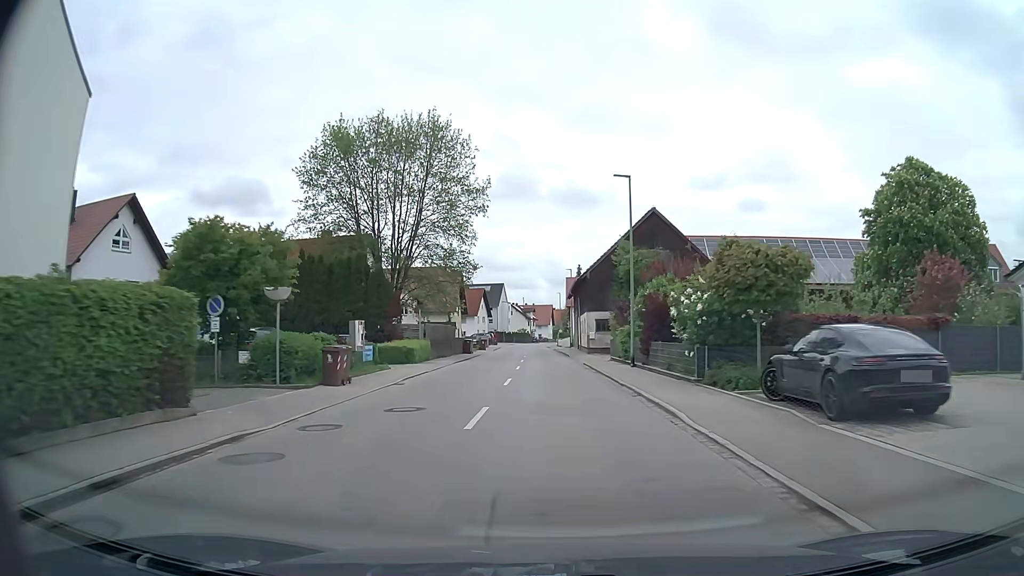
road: tertiary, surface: asphalt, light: Day
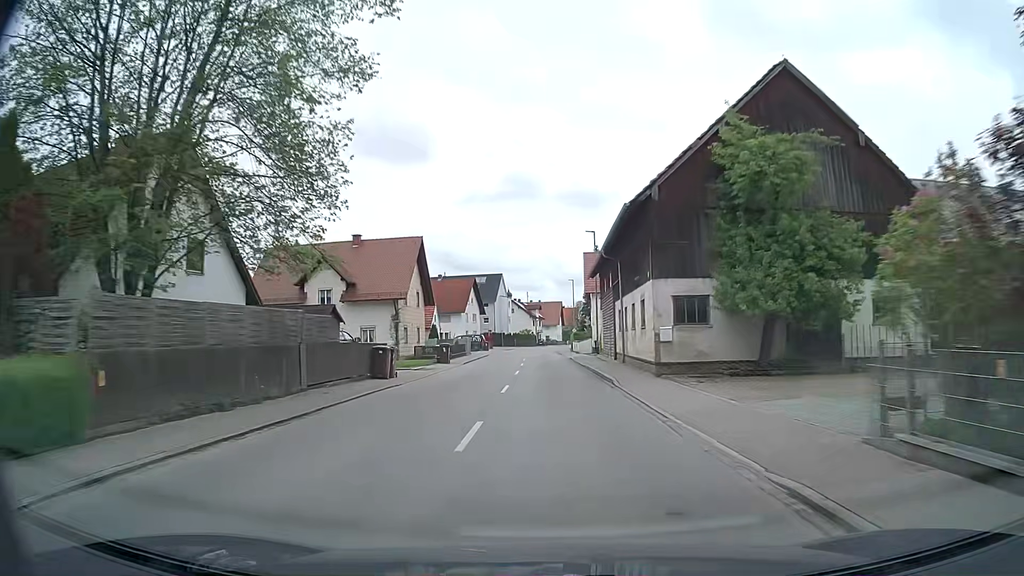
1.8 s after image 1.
(-0.1, +28.5) m; -1°
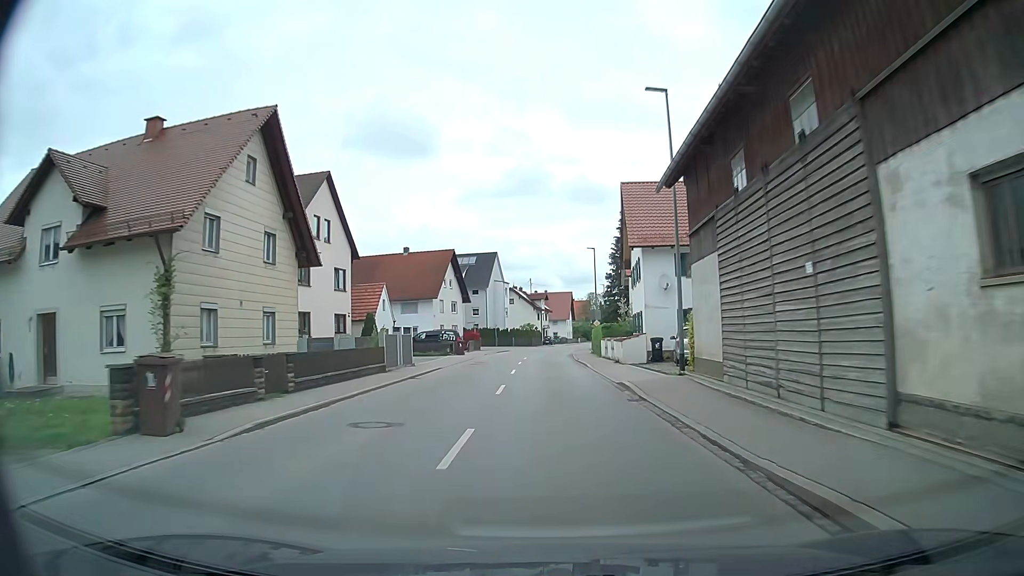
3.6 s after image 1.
(-0.2, +28.3) m; 0°
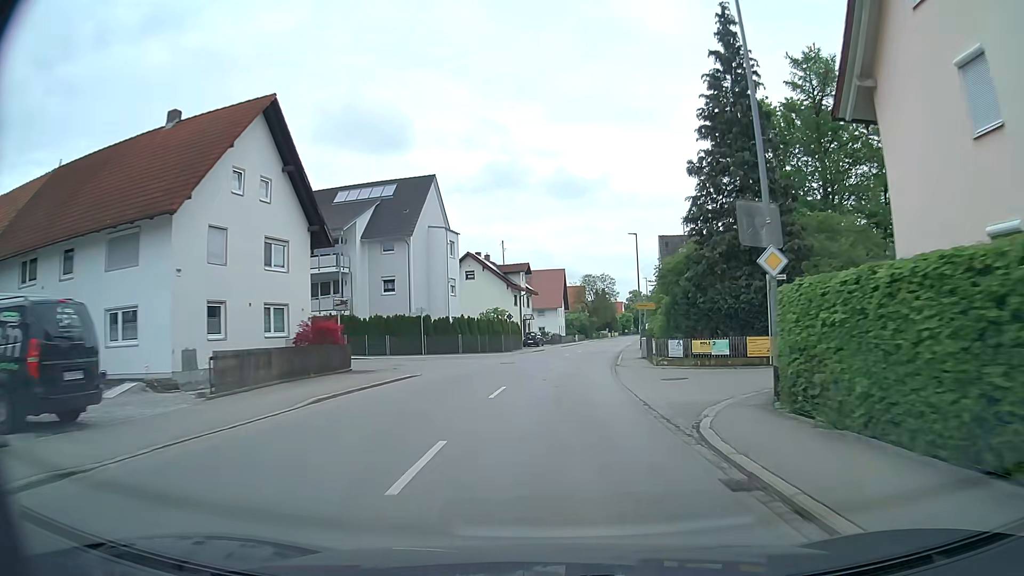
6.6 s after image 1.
(-0.3, +46.1) m; +2°
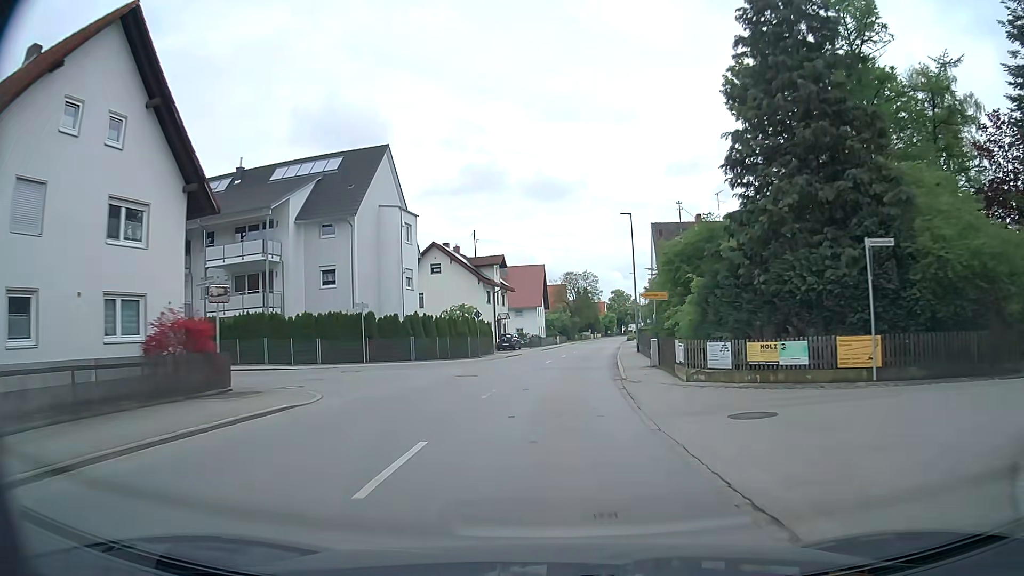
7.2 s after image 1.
(+0.1, +9.1) m; +1°
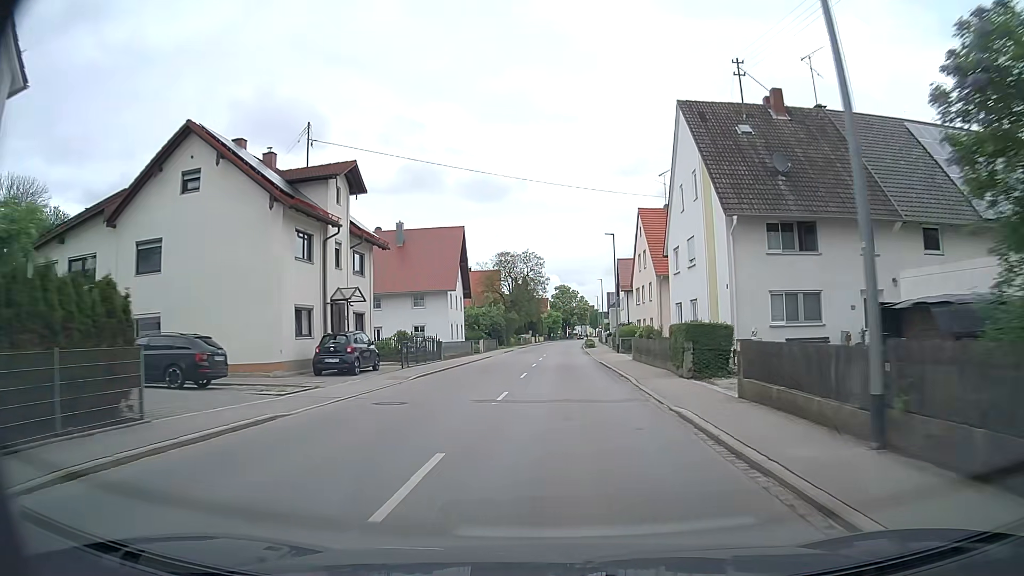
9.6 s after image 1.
(+1.5, +36.4) m; +5°
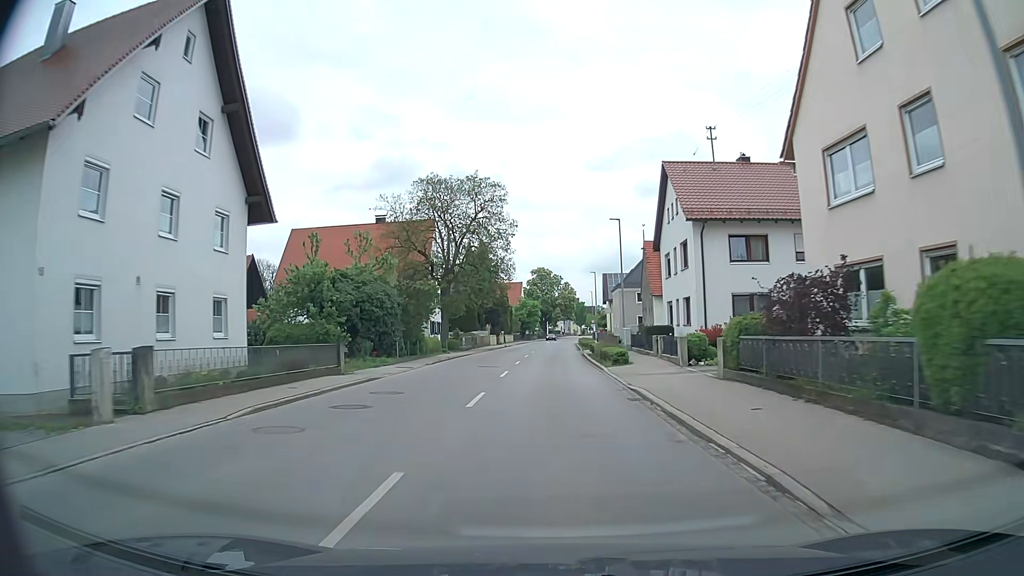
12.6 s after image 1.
(+0.9, +46.3) m; +2°
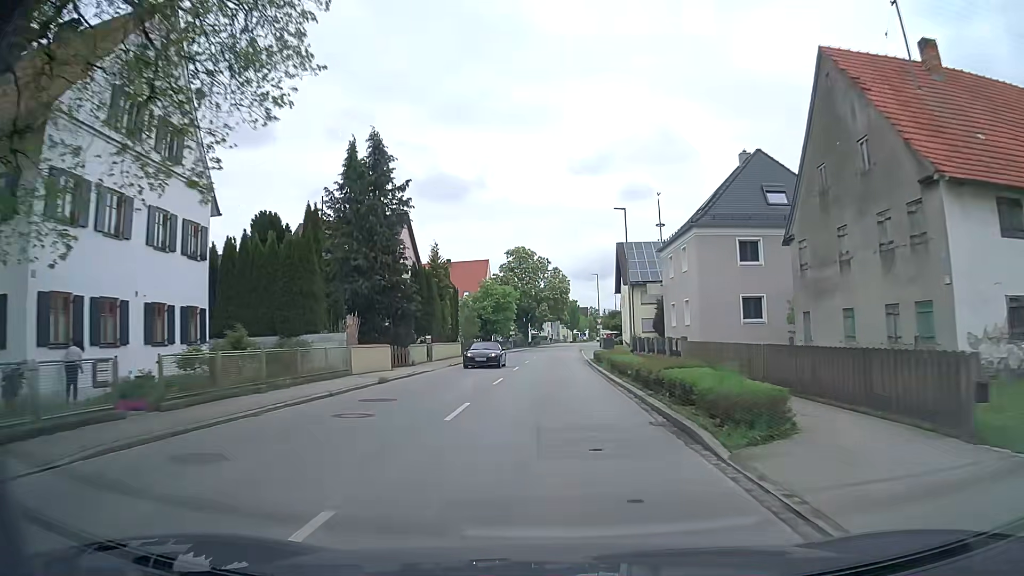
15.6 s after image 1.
(+0.2, +46.2) m; +2°
(0, +10) (0, +20) (0, +30) (0, +40) (0, +50) (0, +60) (+1, +70) (+1, +80) (+2, +90) (+2, +100) m
